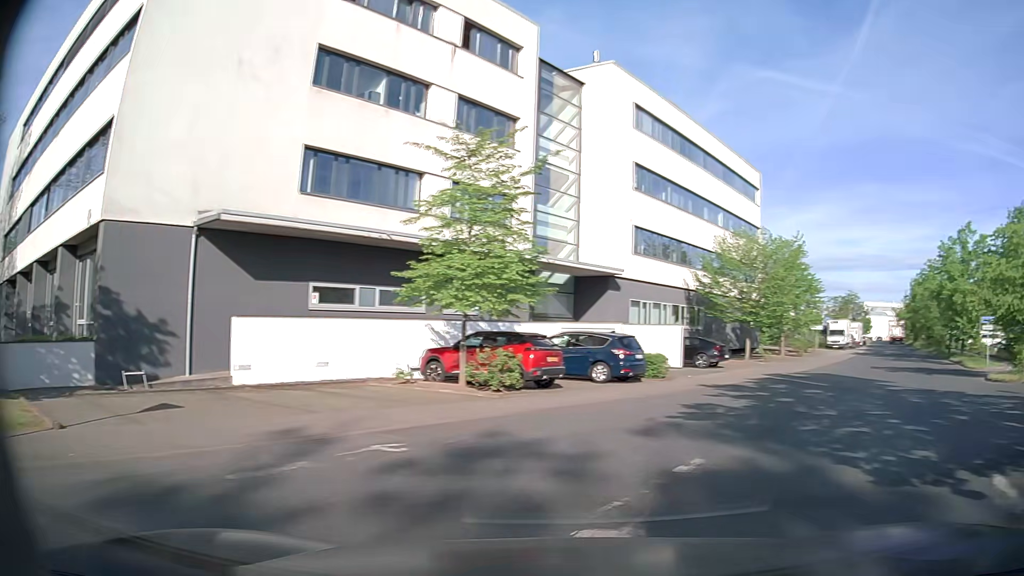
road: service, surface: asphalt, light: Day
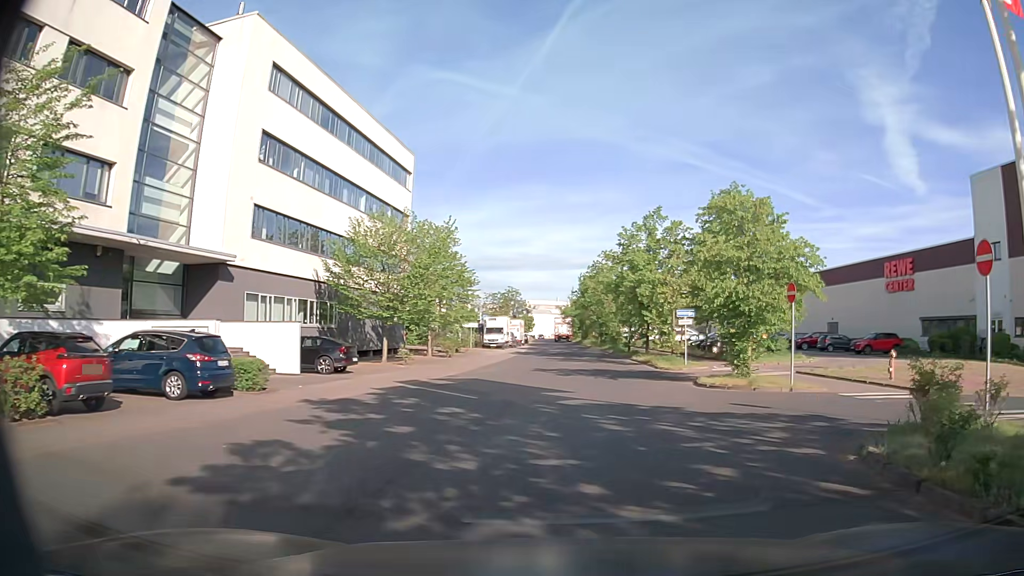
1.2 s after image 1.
(+1.8, +5.7) m; +31°
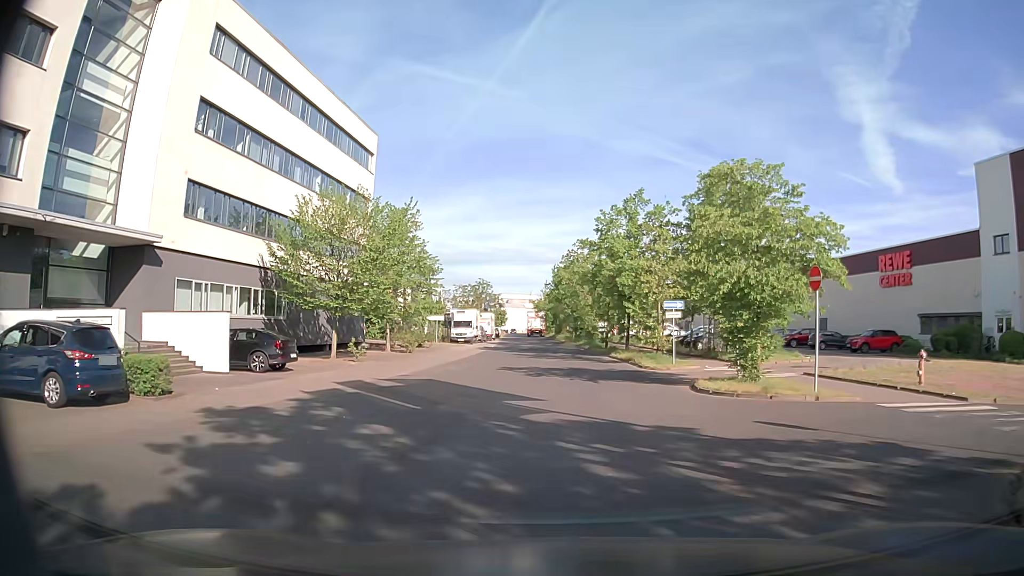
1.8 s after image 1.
(+0.1, +3.9) m; +2°
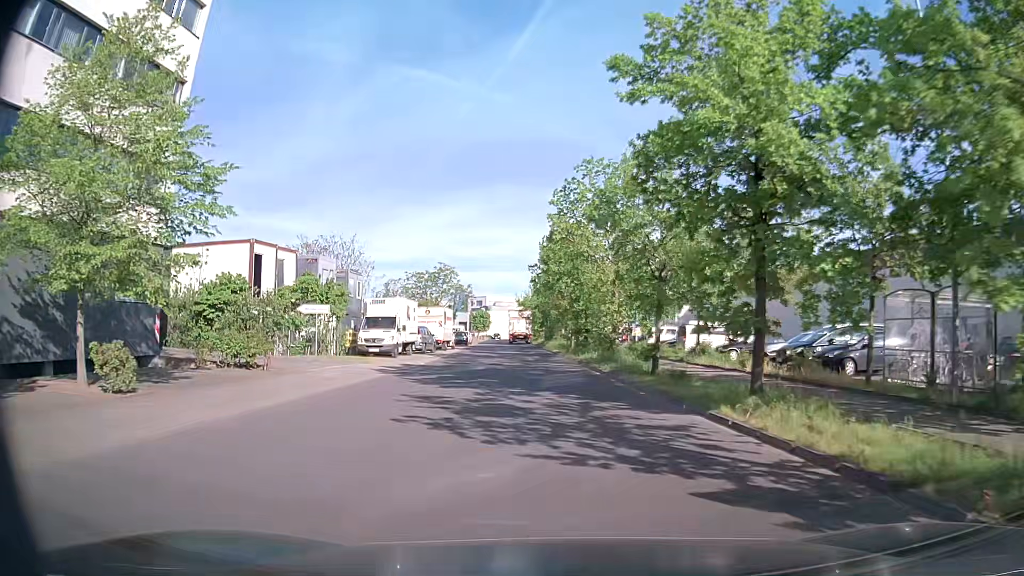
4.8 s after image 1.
(+0.9, +26.1) m; +2°
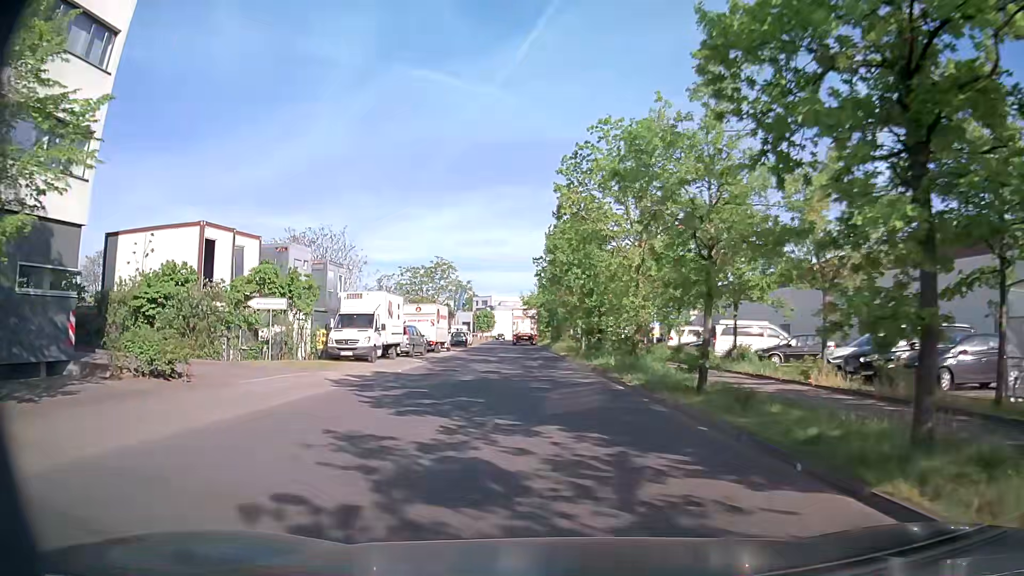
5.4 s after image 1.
(0.0, +5.5) m; -1°
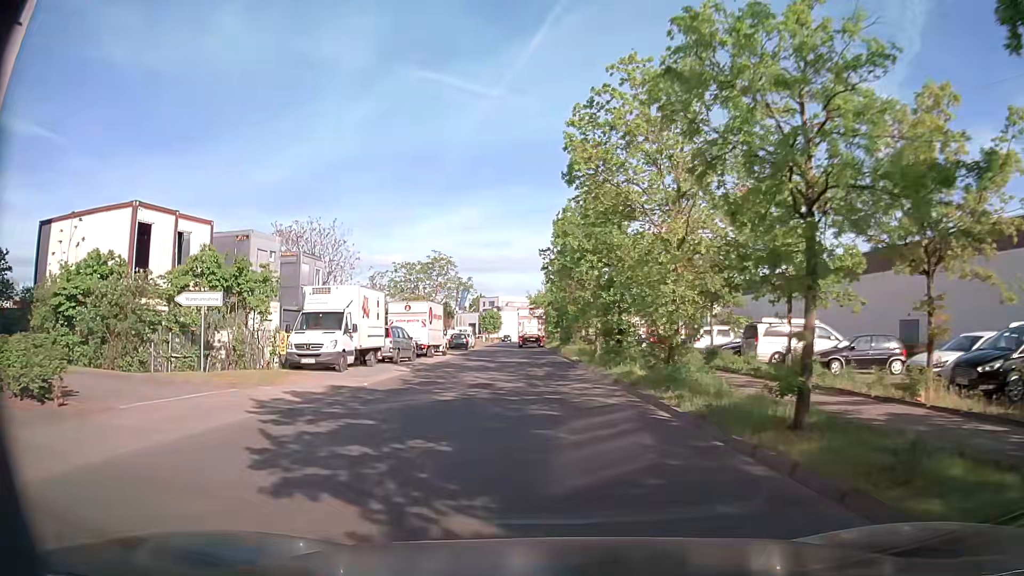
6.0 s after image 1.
(0.0, +5.4) m; 0°
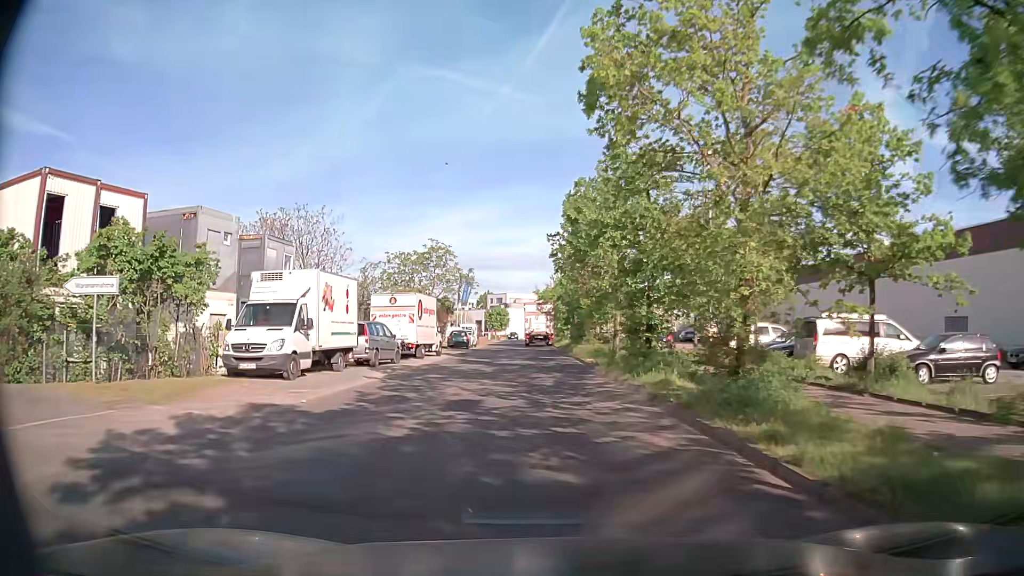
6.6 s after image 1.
(0.0, +5.3) m; -1°
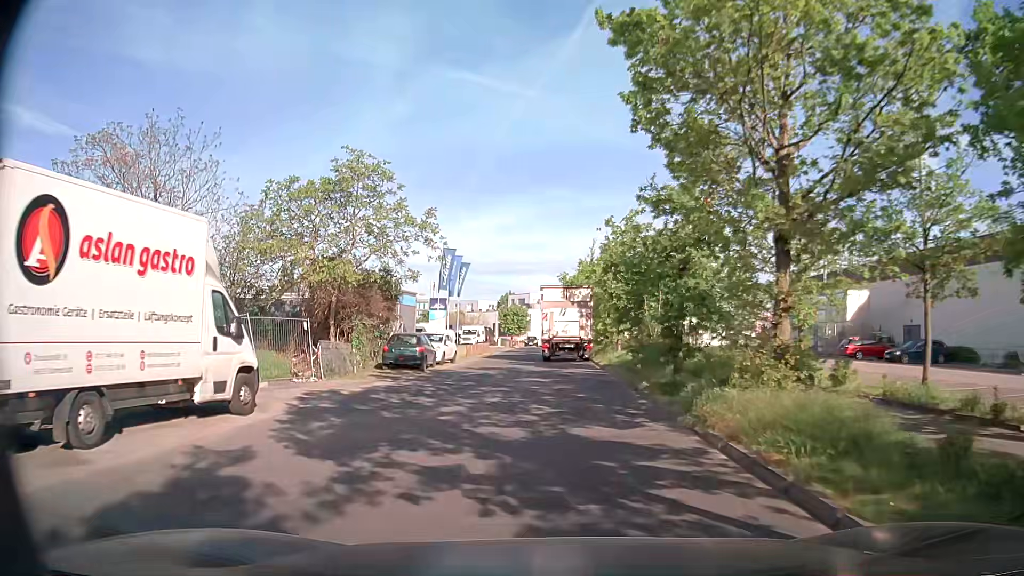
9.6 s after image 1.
(-0.5, +26.0) m; -3°
(0, +10) (-1, +20) (-2, +30) (-2, +40) (-1, +50) (0, +60) (0, +70) (0, +80) (0, +90) (0, +100) m
